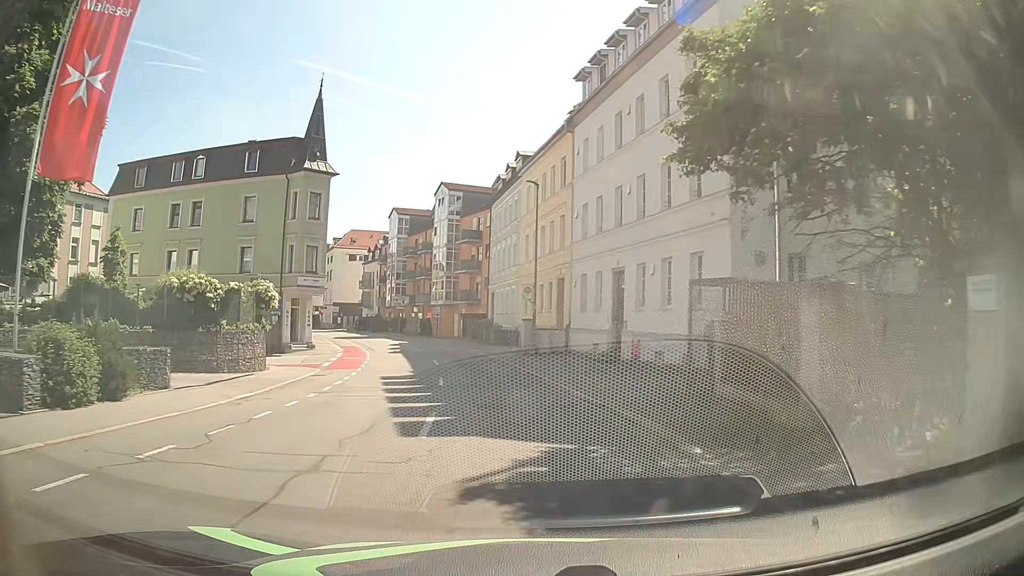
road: tertiary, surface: asphalt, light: Day
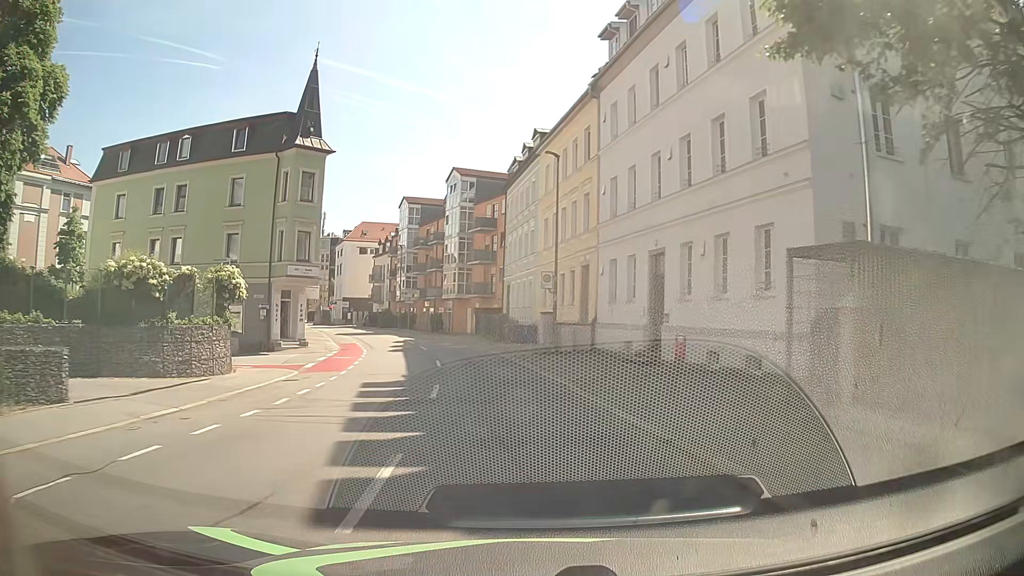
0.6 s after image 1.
(0.0, +4.5) m; 0°
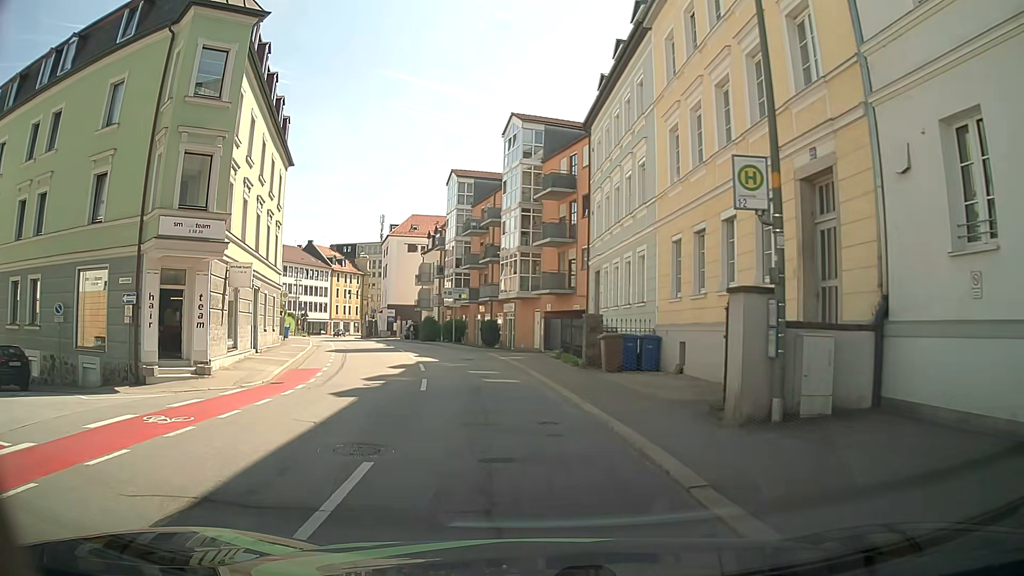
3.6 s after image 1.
(-1.3, +18.4) m; -8°
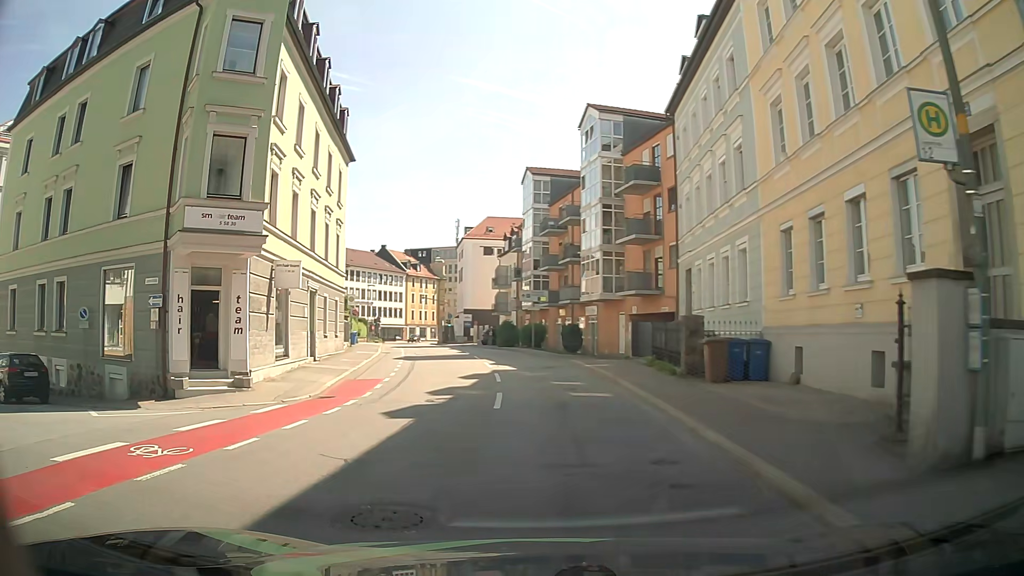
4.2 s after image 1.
(-0.1, +2.6) m; -7°
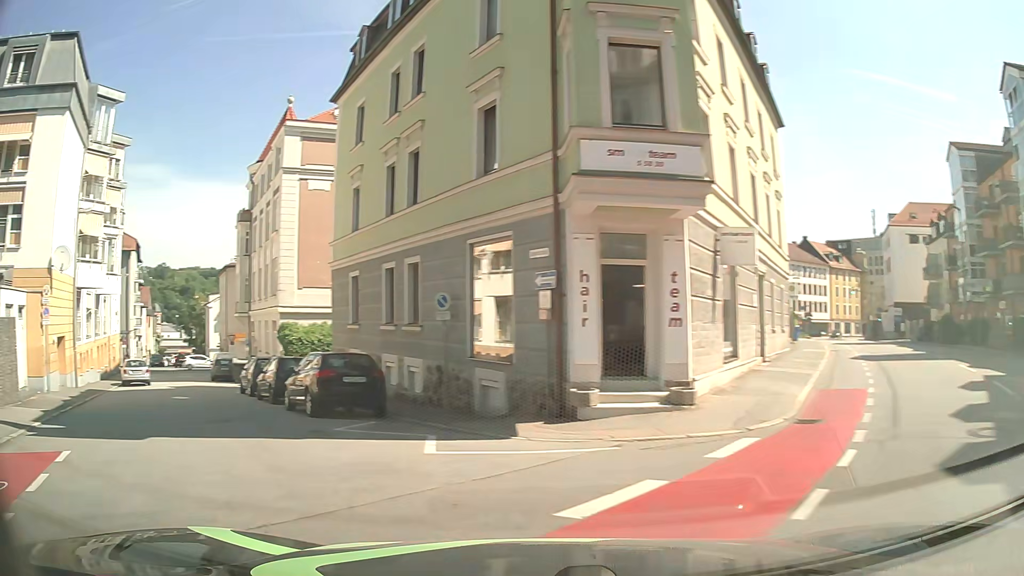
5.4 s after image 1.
(-1.5, +5.3) m; -32°
